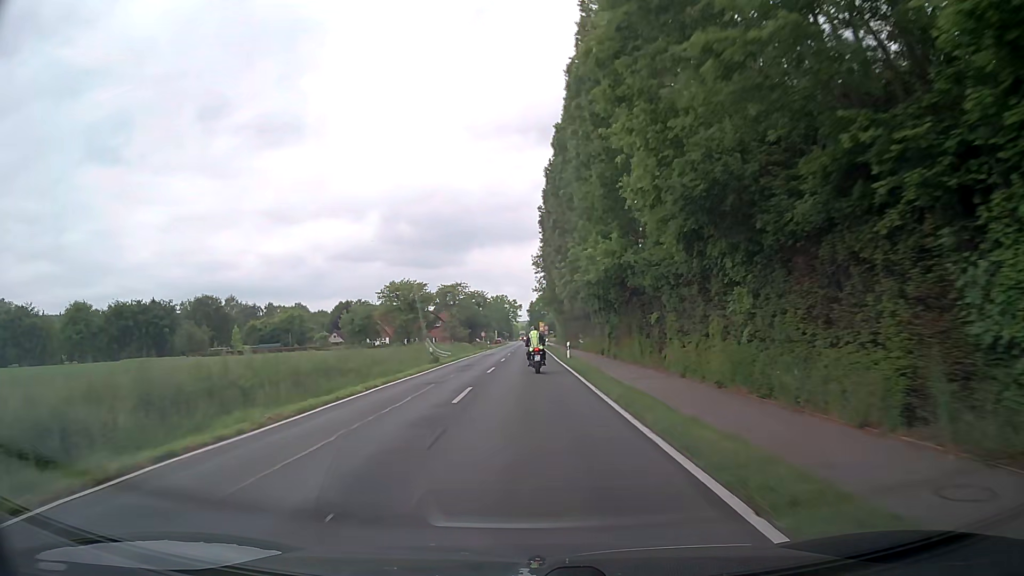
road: secondary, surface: asphalt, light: Day
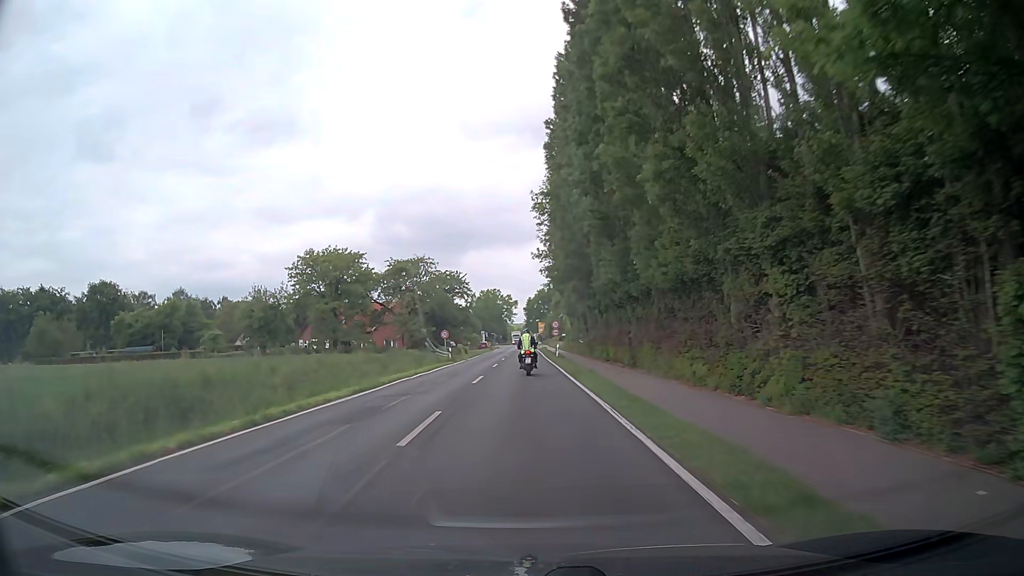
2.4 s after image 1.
(+0.3, +40.4) m; +1°
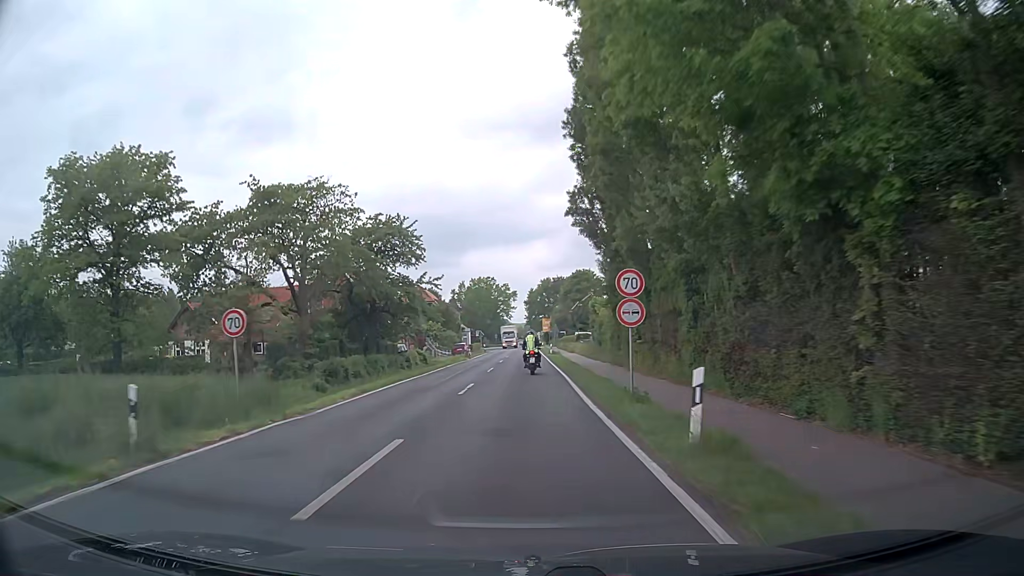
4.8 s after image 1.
(+0.1, +39.5) m; 0°
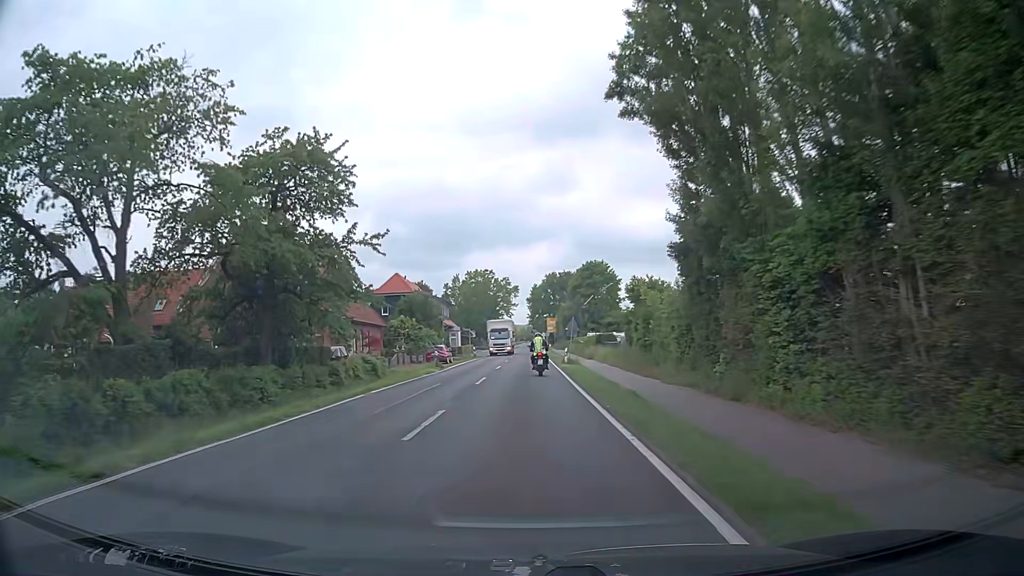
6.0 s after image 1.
(0.0, +19.8) m; 0°
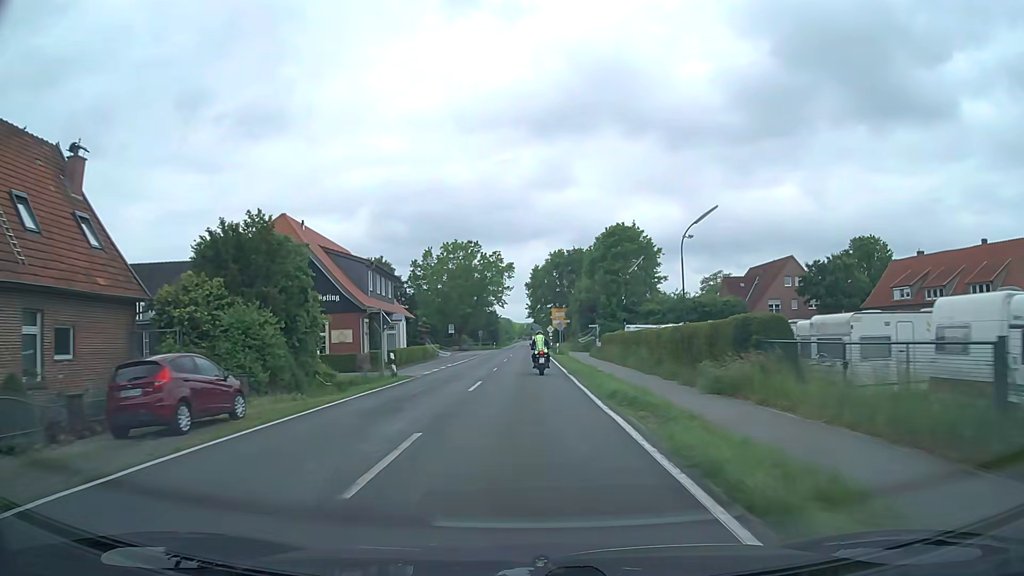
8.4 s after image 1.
(-0.2, +39.6) m; 0°
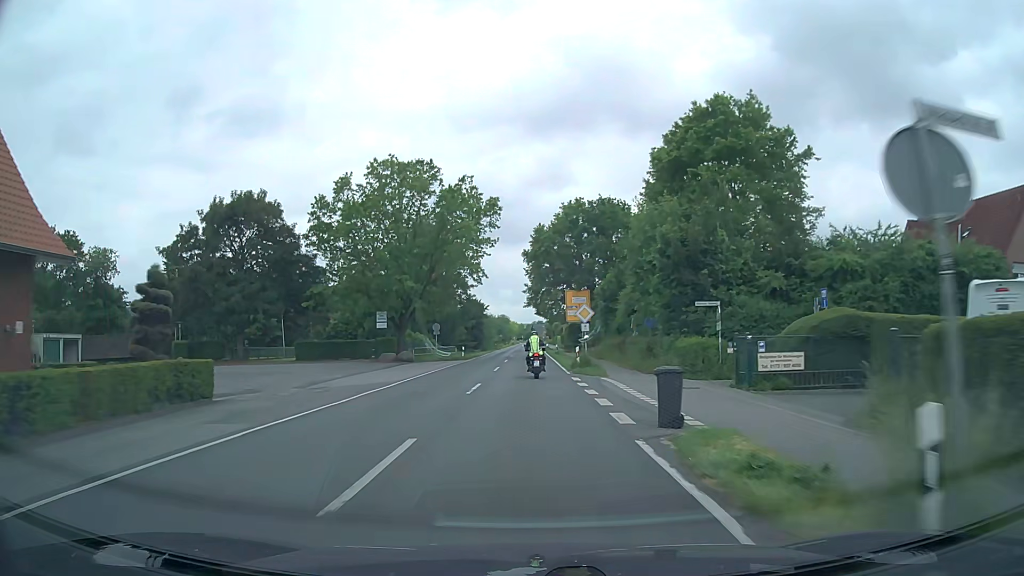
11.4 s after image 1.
(+0.1, +48.4) m; 0°
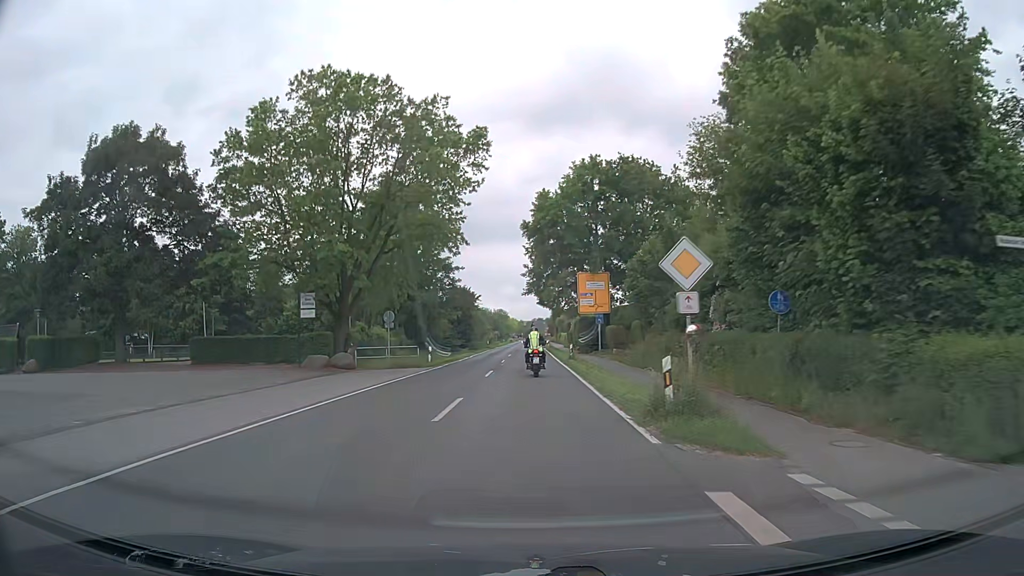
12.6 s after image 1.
(0.0, +18.6) m; 0°
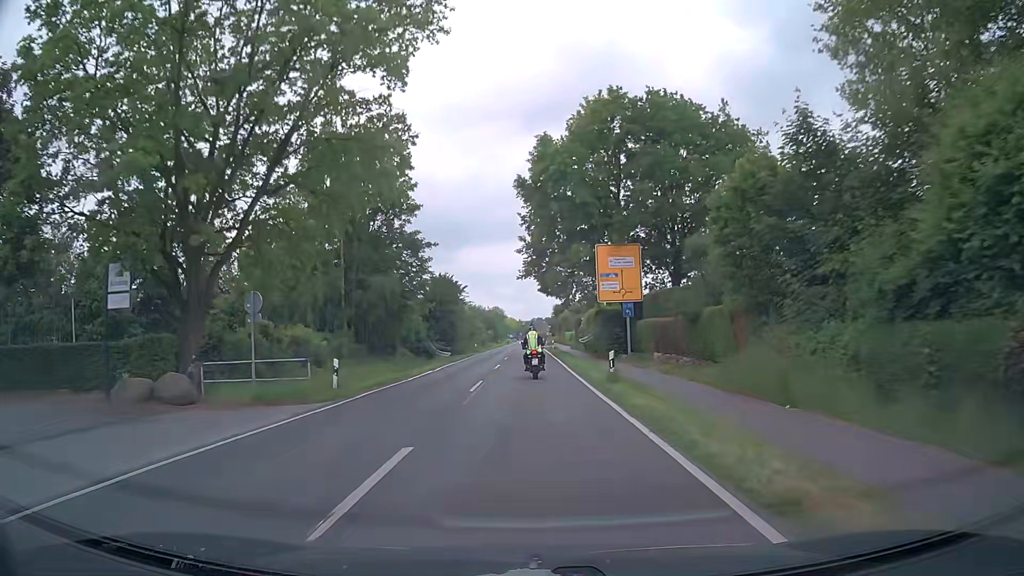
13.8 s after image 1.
(0.0, +17.9) m; 0°
(0, +10) (0, +20) (0, +30) (0, +40) (0, +50) (0, +60) (0, +70) (0, +80) (0, +90) (0, +100) m
